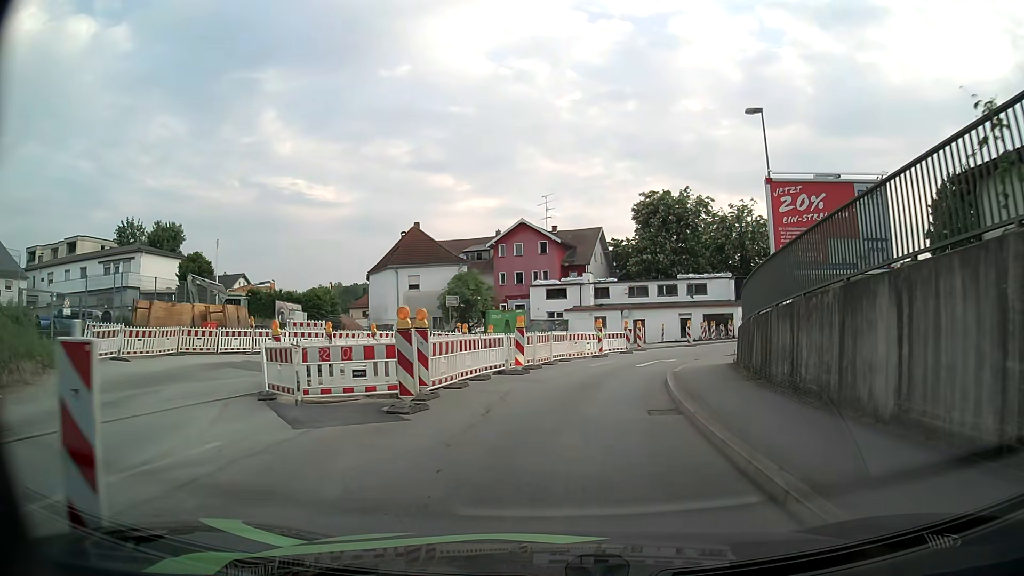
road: tertiary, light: Day
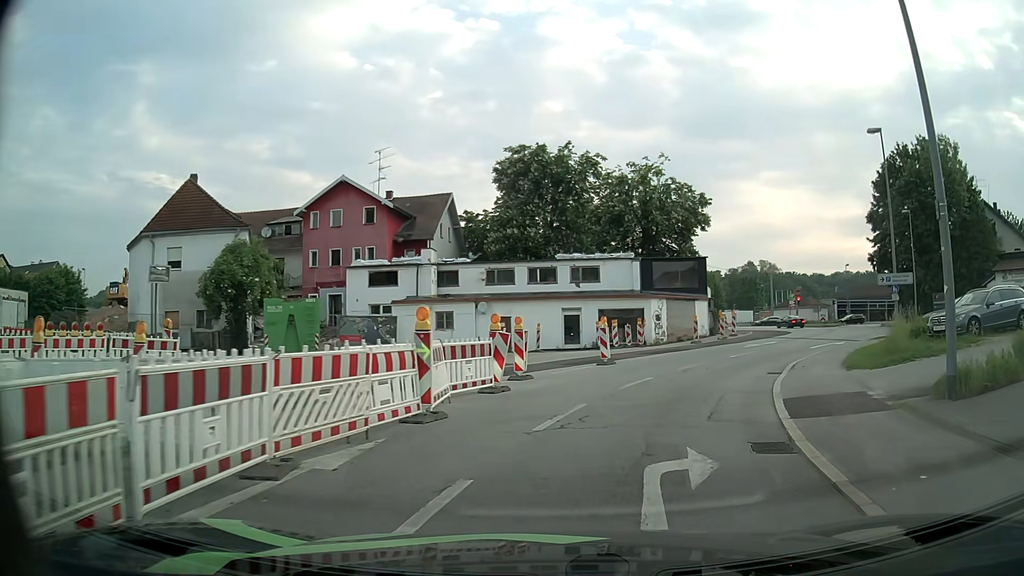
(+1.4, +19.3) m; +13°
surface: asphalt
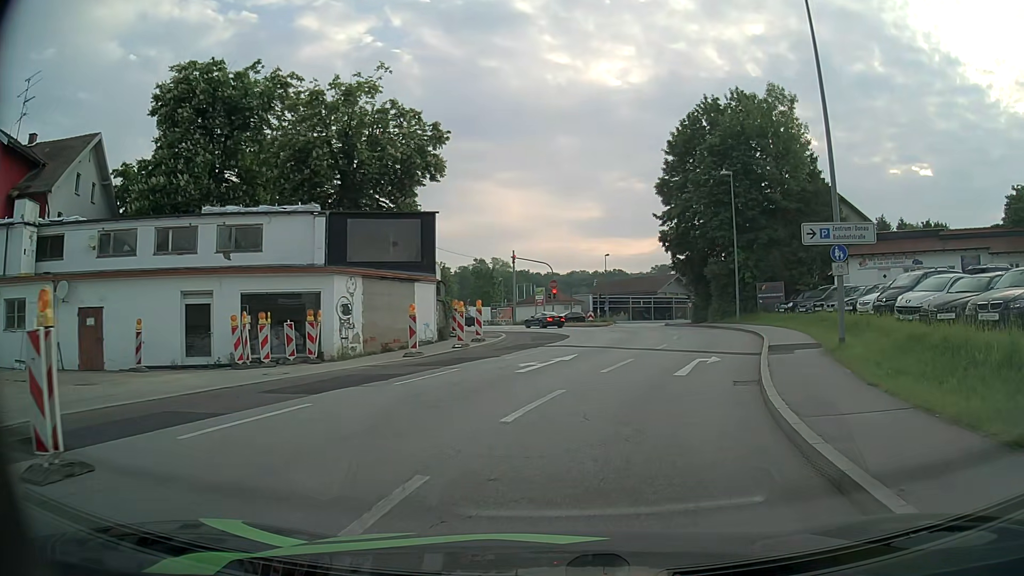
(+3.2, +17.4) m; +22°
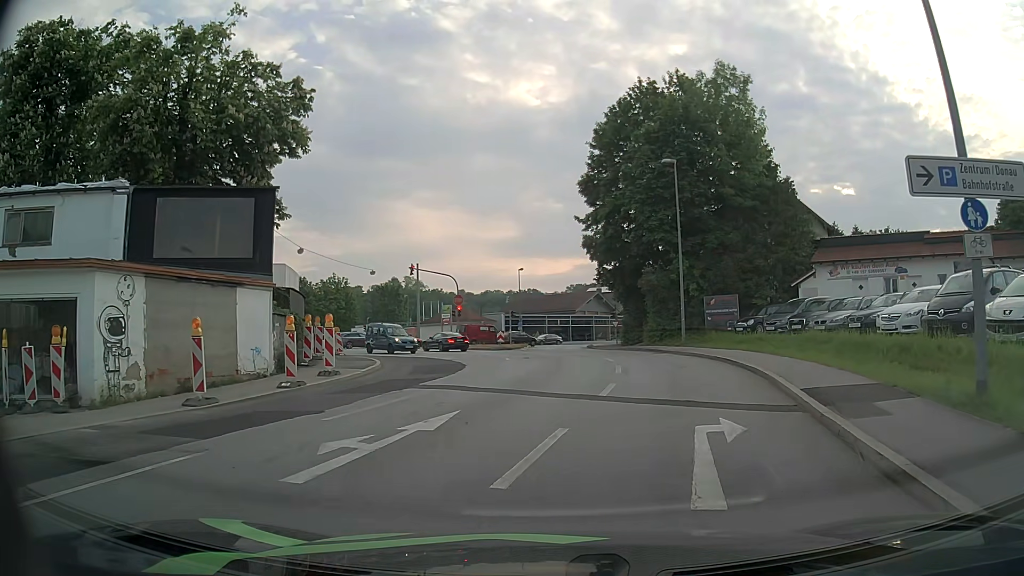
(+0.6, +8.7) m; +7°
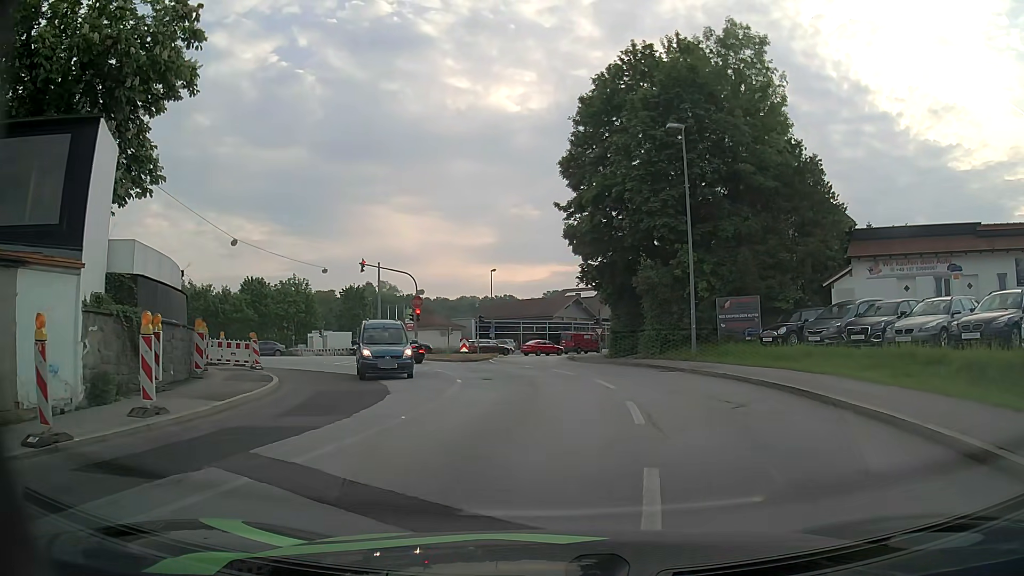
(+0.1, +8.1) m; +2°
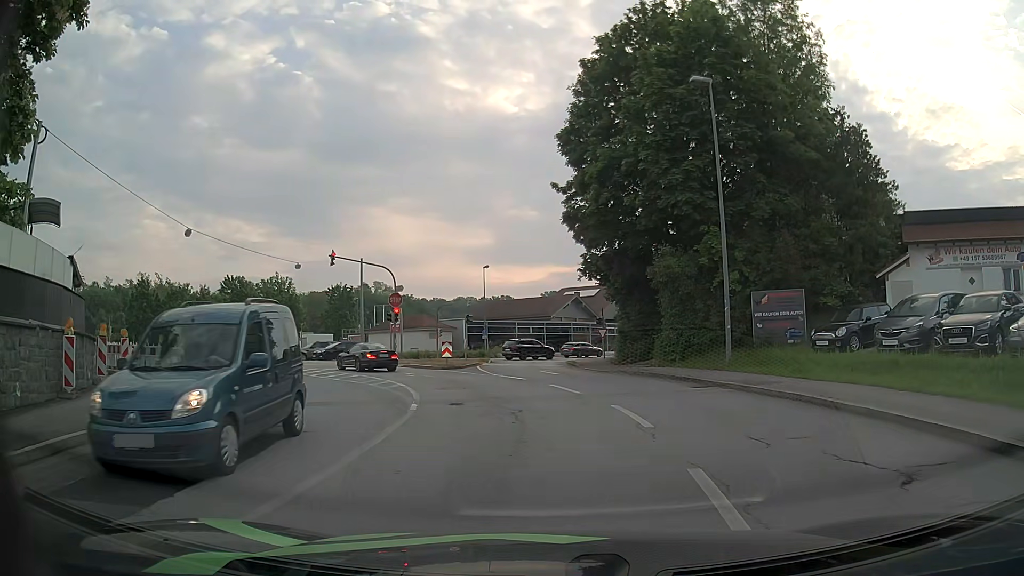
(0.0, +5.9) m; 0°
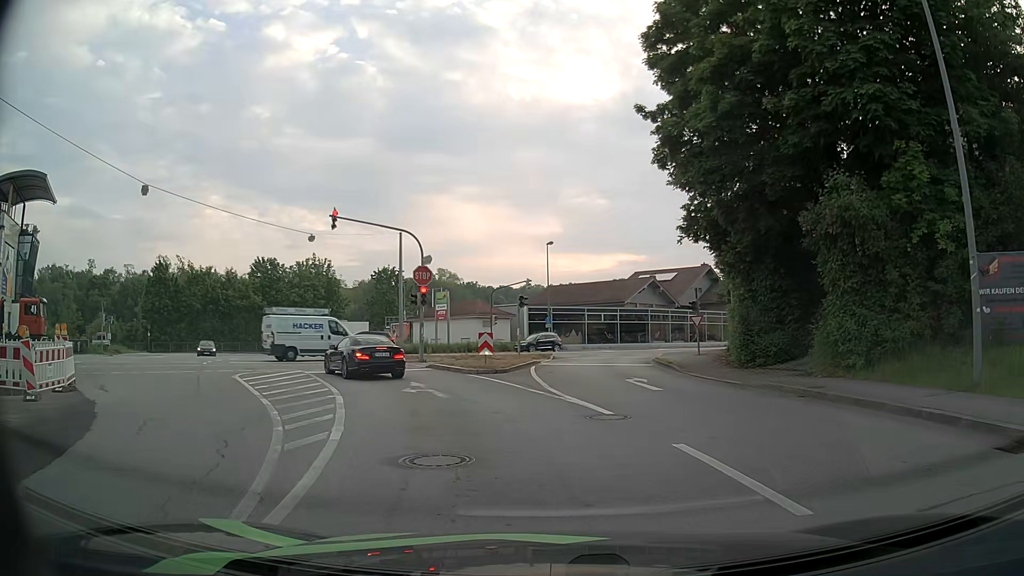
(-0.5, +10.9) m; -6°
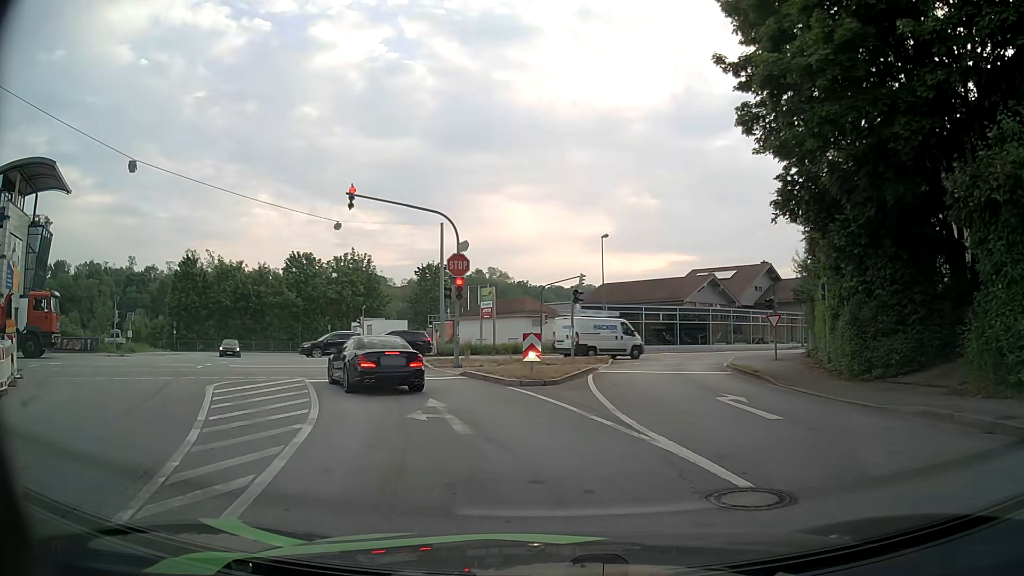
(-0.2, +4.8) m; -4°
(-1, +10) (-4, +19) (-8, +29) (-13, +37) (-18, +46) (-23, +55) (-23, +65) (-19, +74) (-12, +81) (-5, +88) m
